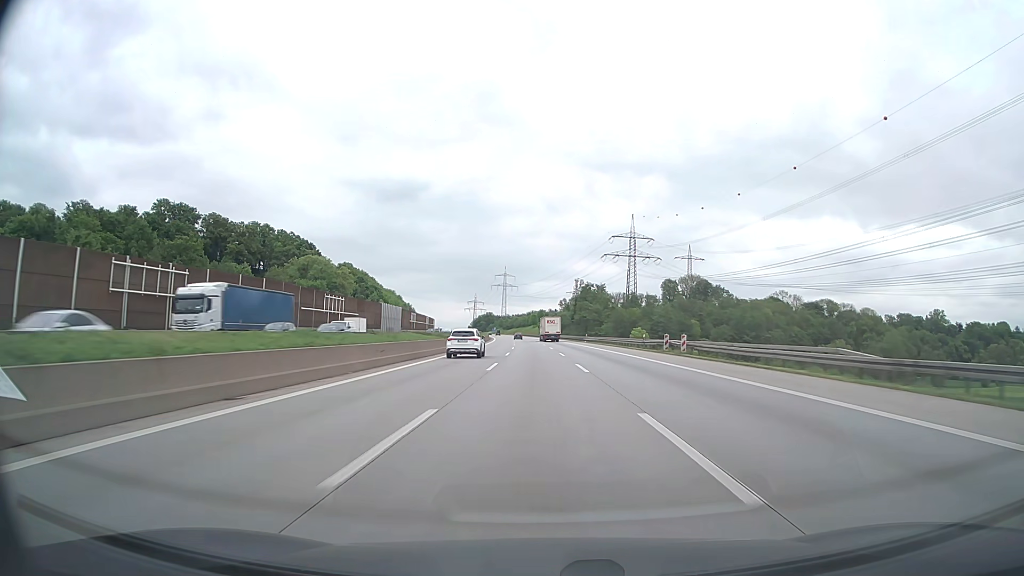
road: motorway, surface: asphalt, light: Day
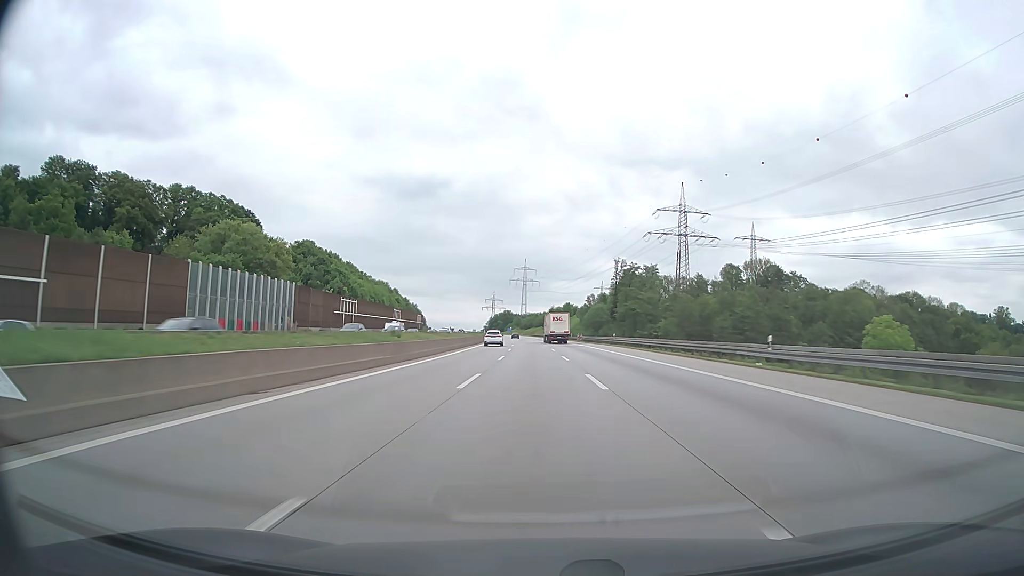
(-1.3, +78.9) m; -2°
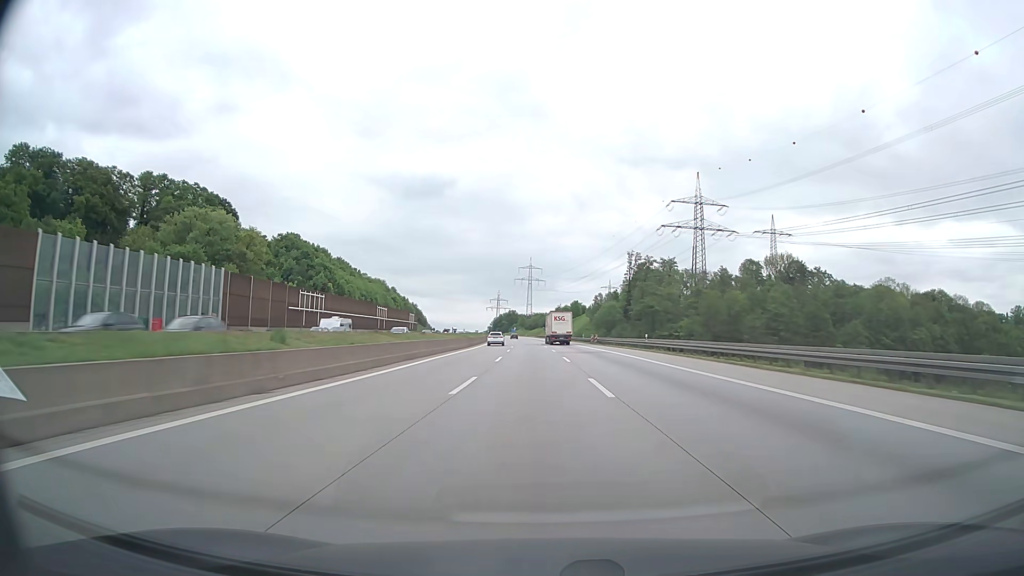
(-0.1, +19.7) m; 0°
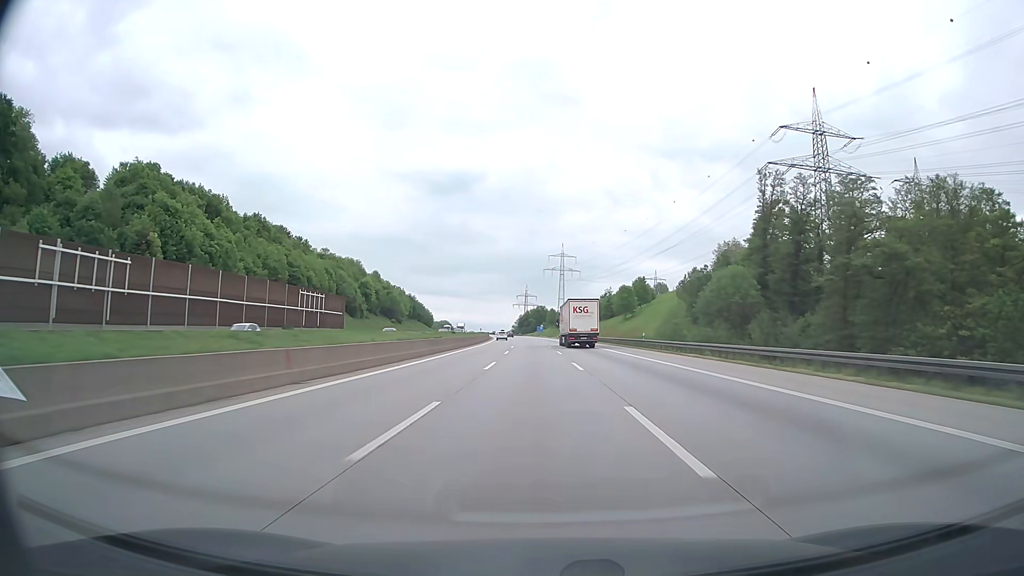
(-2.3, +98.1) m; -3°
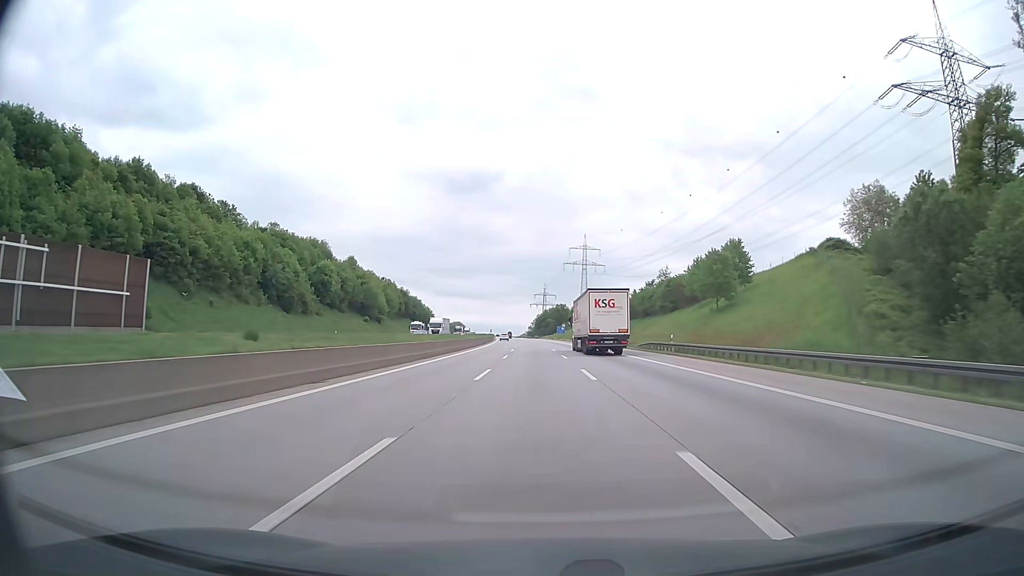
(-0.8, +58.8) m; -2°
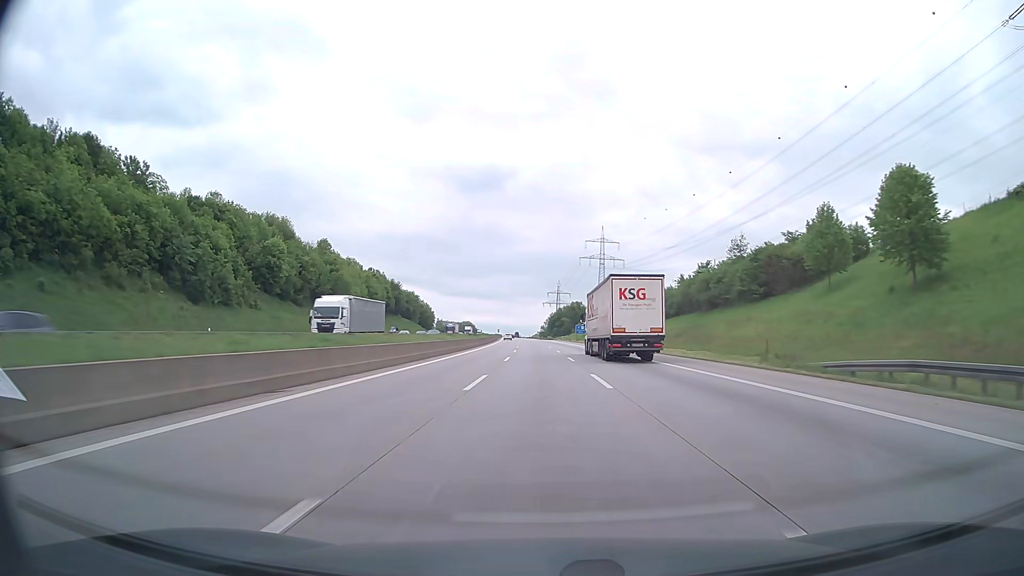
(-0.4, +39.3) m; -1°
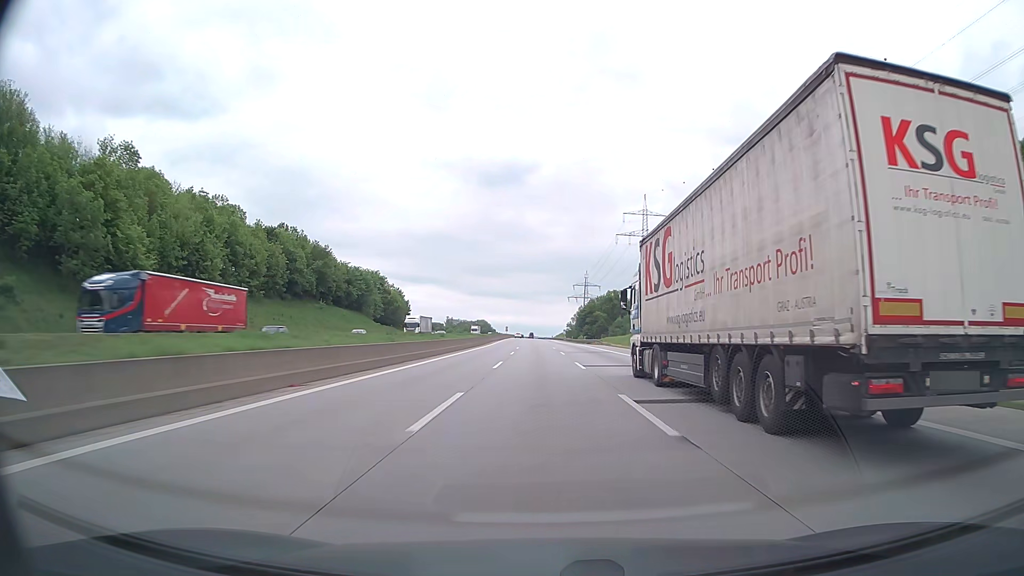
(-1.8, +98.5) m; -2°
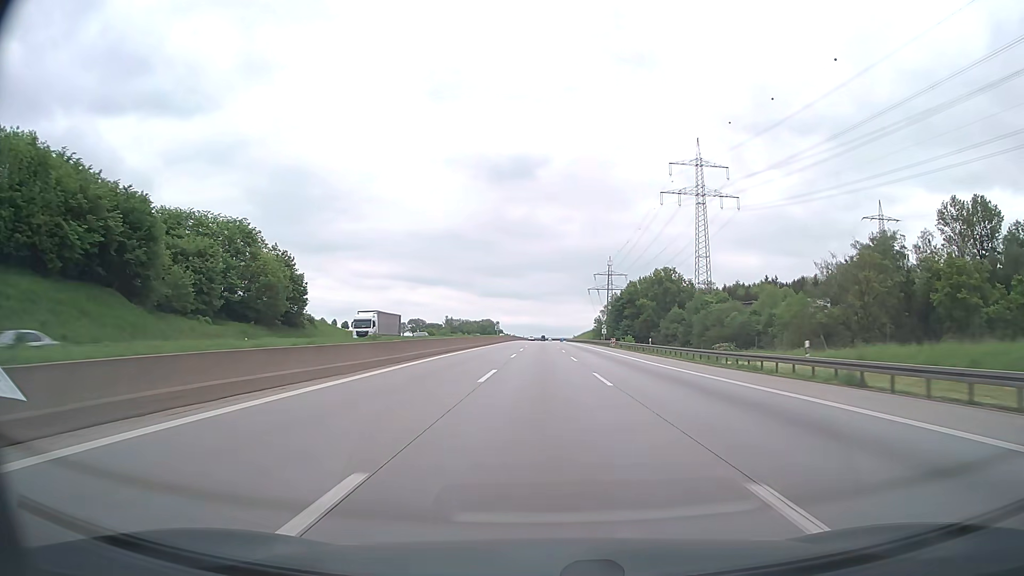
(-1.5, +98.8) m; -1°
(0, +10) (0, +20) (0, +30) (0, +40) (+1, +50) (+1, +60) (+1, +70) (+1, +80) (+1, +90) (+2, +100) m
